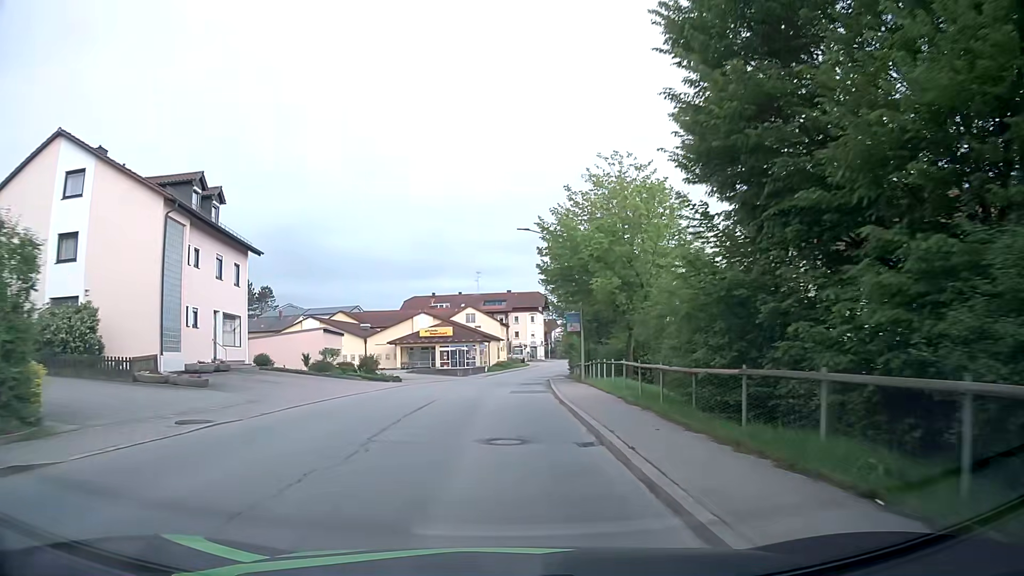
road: secondary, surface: asphalt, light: Day
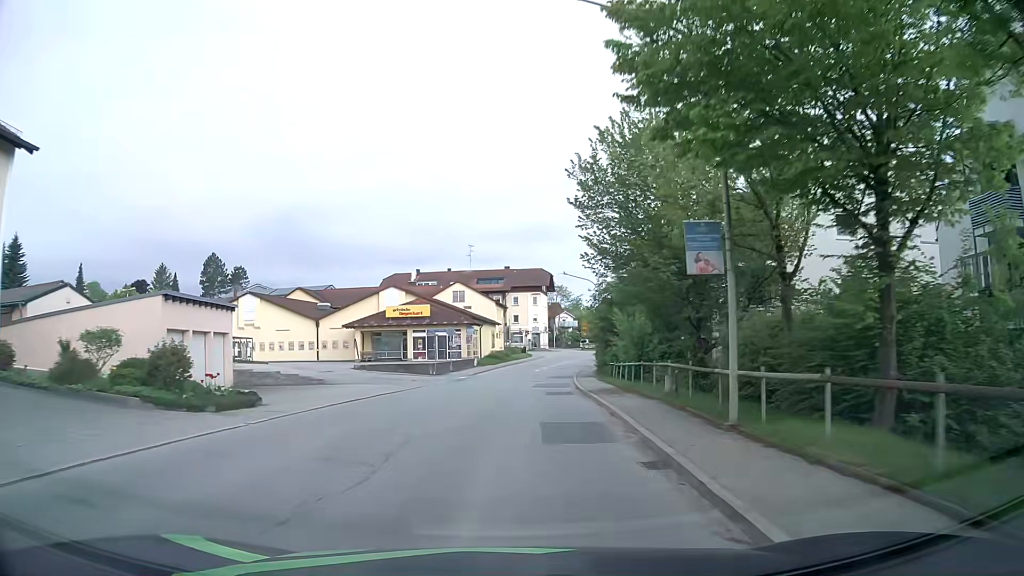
(0.0, +21.9) m; +1°
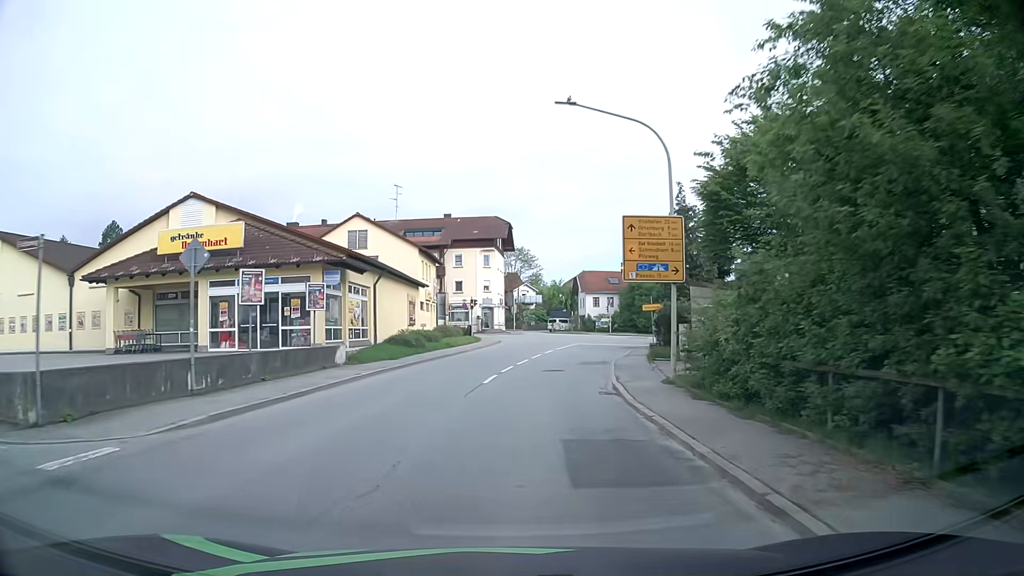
(+1.3, +34.7) m; +3°
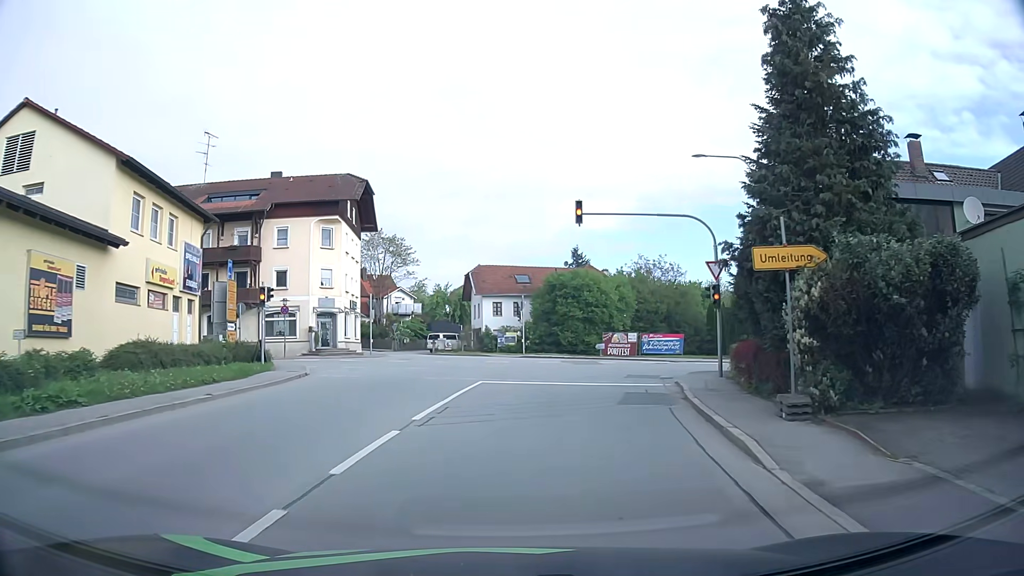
(+2.5, +29.5) m; +9°
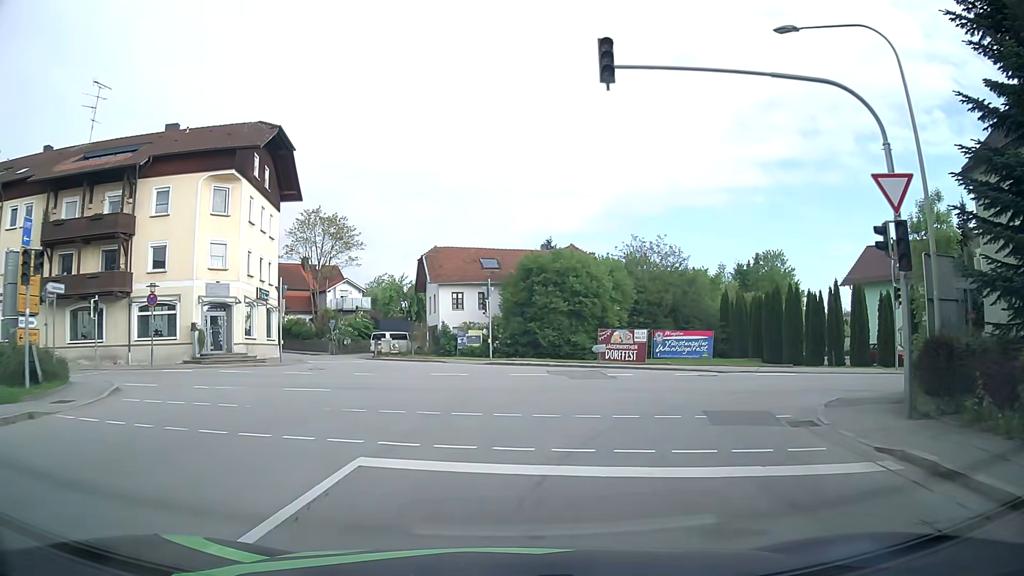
(+0.6, +13.7) m; +3°
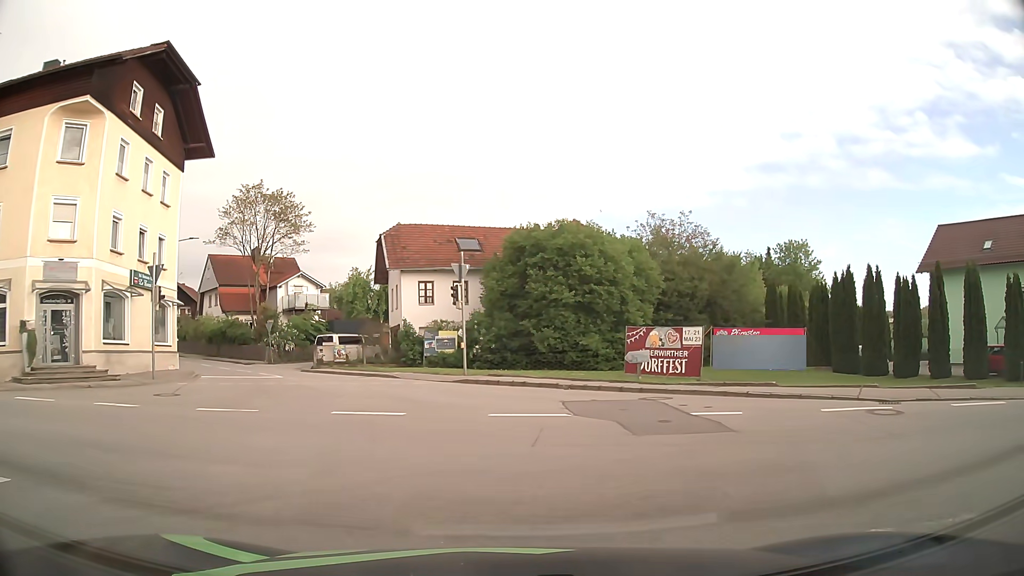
(+0.2, +12.3) m; +2°
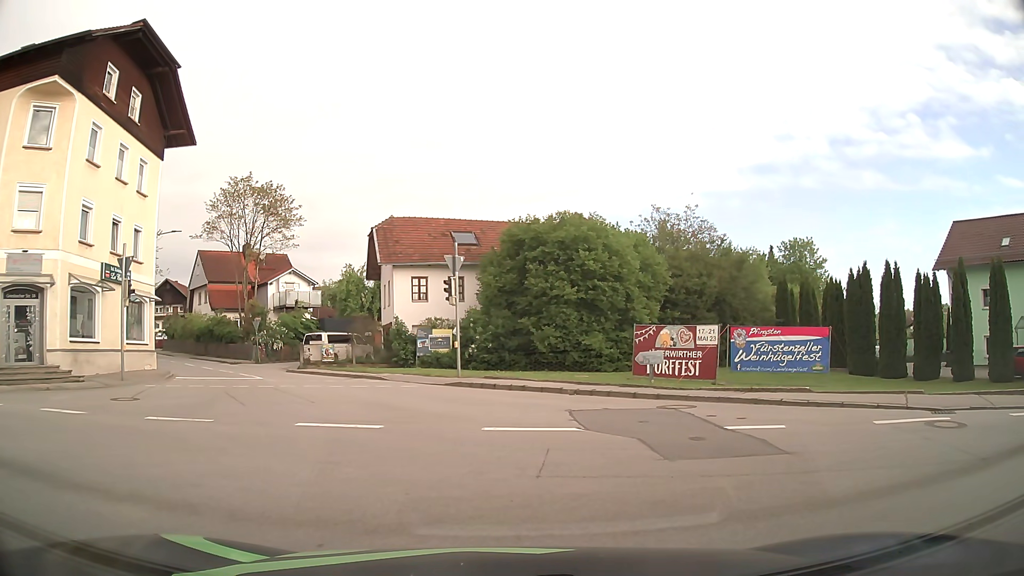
(0.0, +1.9) m; 0°
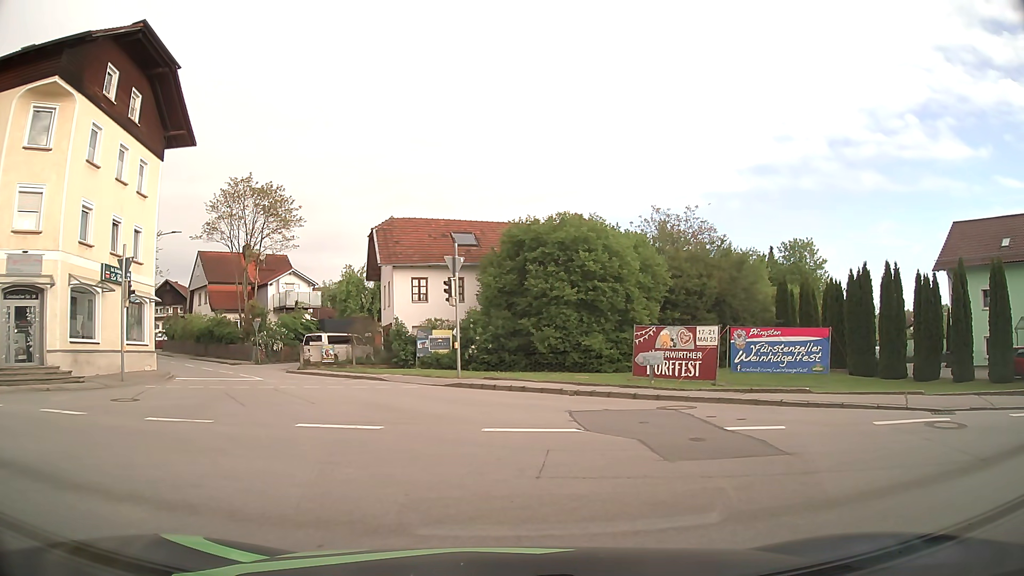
(0.0, 0.0) m; 0°
(-1, +10) (-4, +19) (-9, +28) (-15, +36) (-21, +44) (-28, +51) (-35, +58) (-42, +65) (-49, +73) (-56, +80) m
